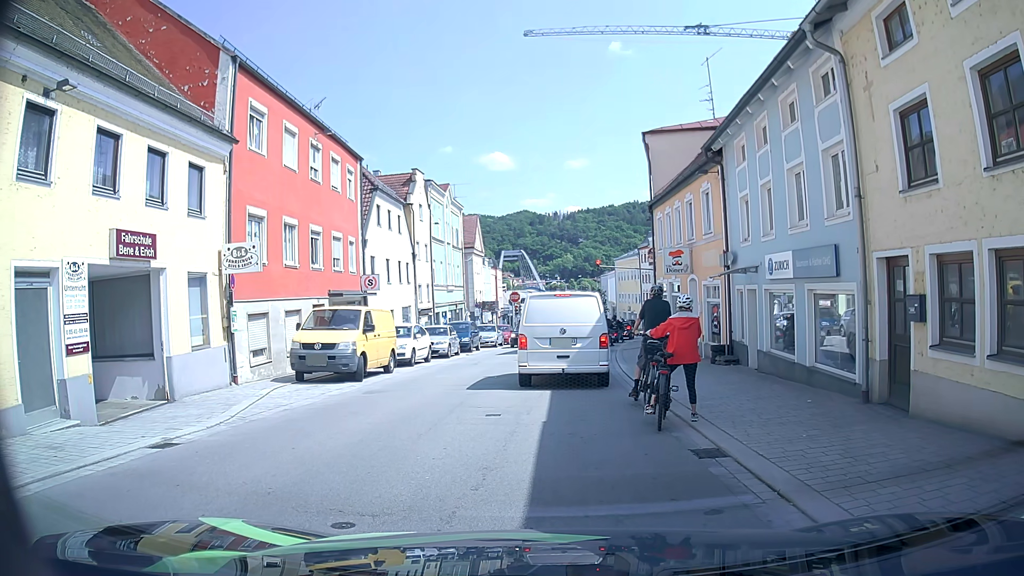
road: tertiary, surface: asphalt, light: Day
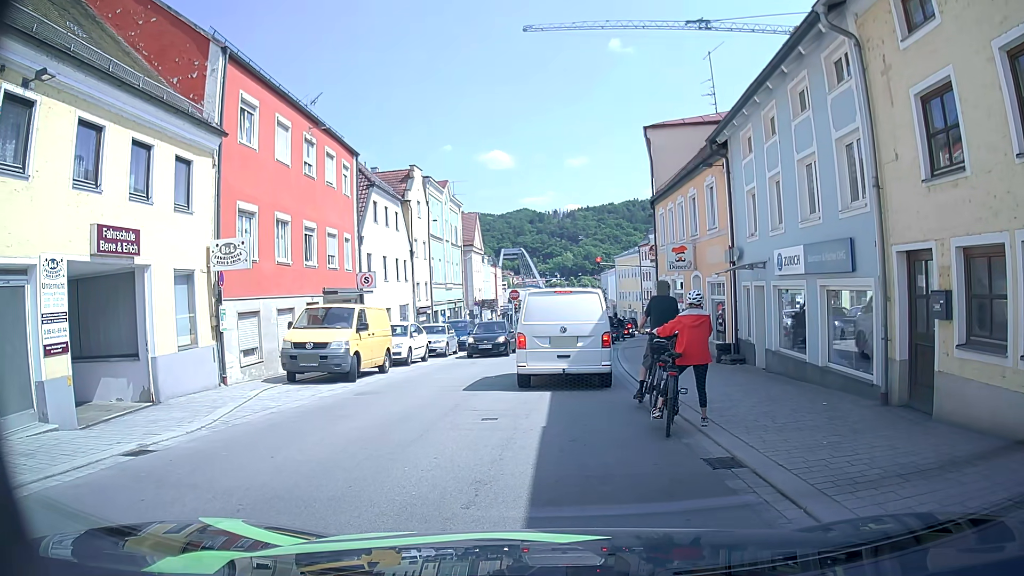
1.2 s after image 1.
(0.0, +0.6) m; 0°
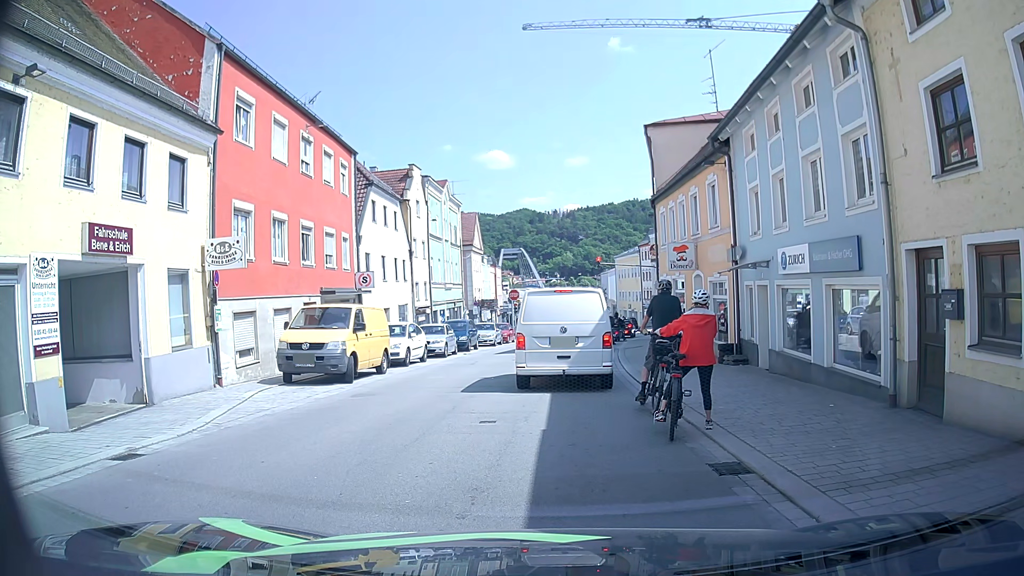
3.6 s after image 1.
(0.0, +0.3) m; 0°
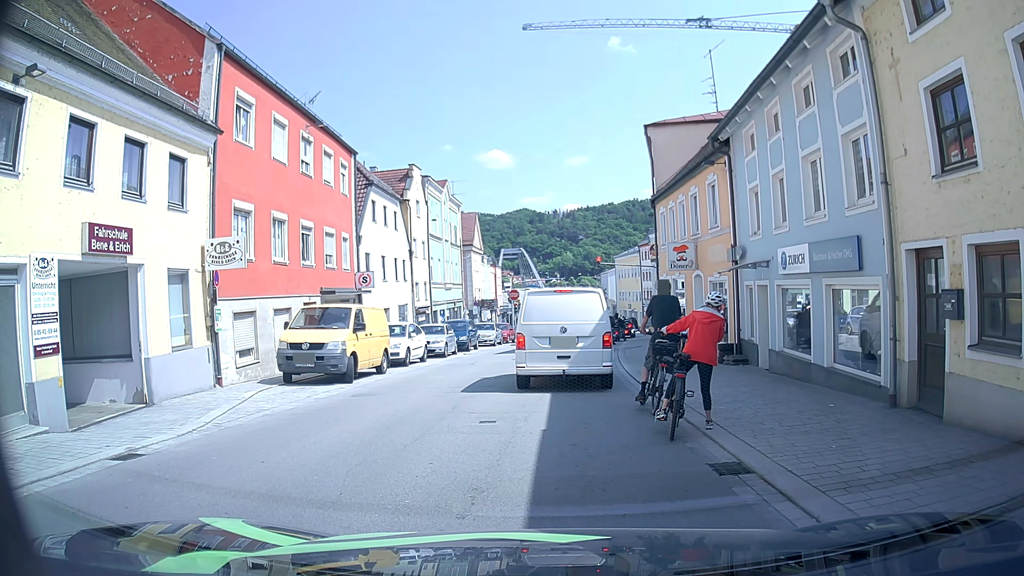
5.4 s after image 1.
(0.0, 0.0) m; 0°
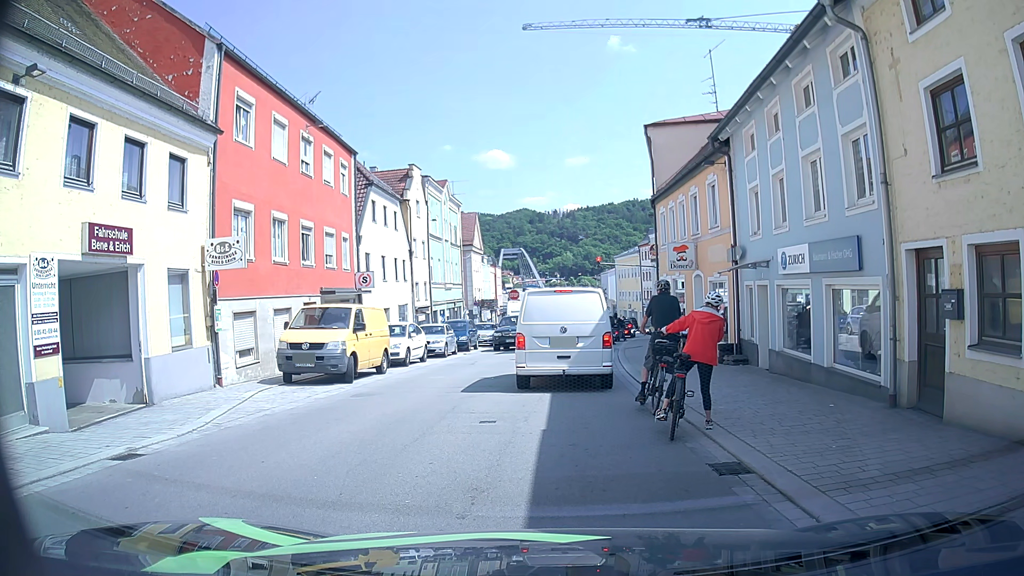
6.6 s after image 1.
(0.0, 0.0) m; 0°
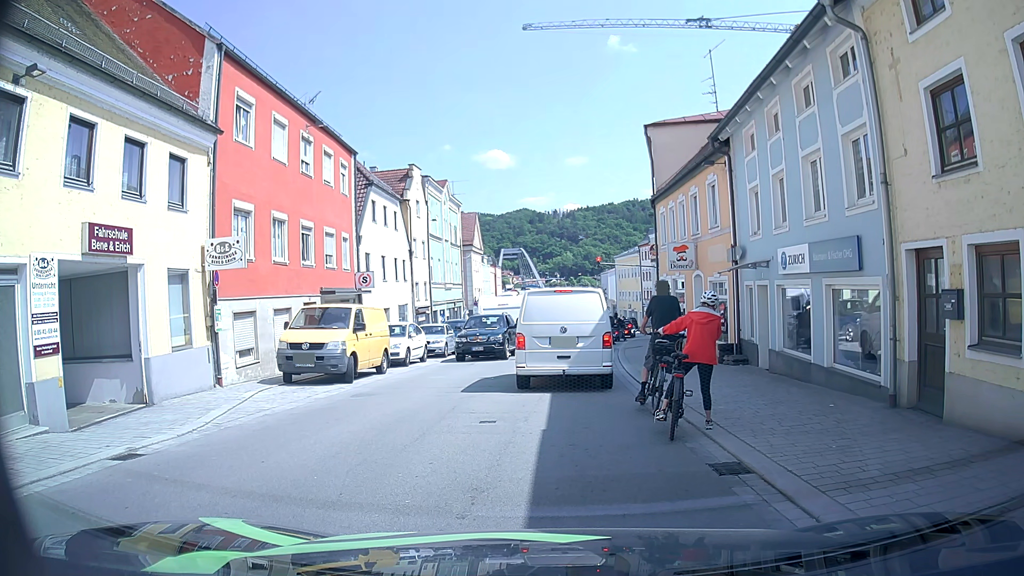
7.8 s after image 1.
(0.0, 0.0) m; 0°
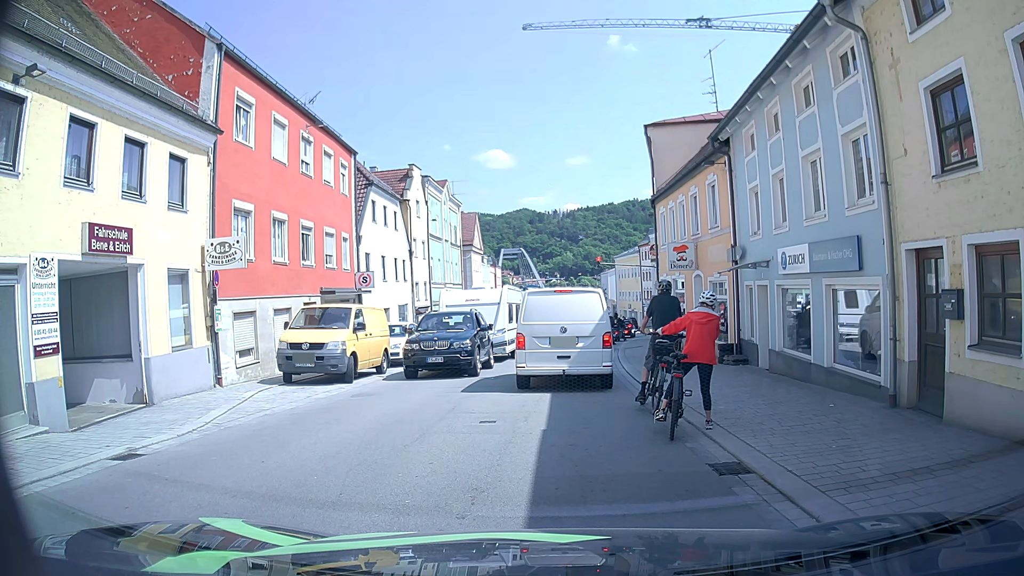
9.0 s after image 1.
(0.0, 0.0) m; 0°
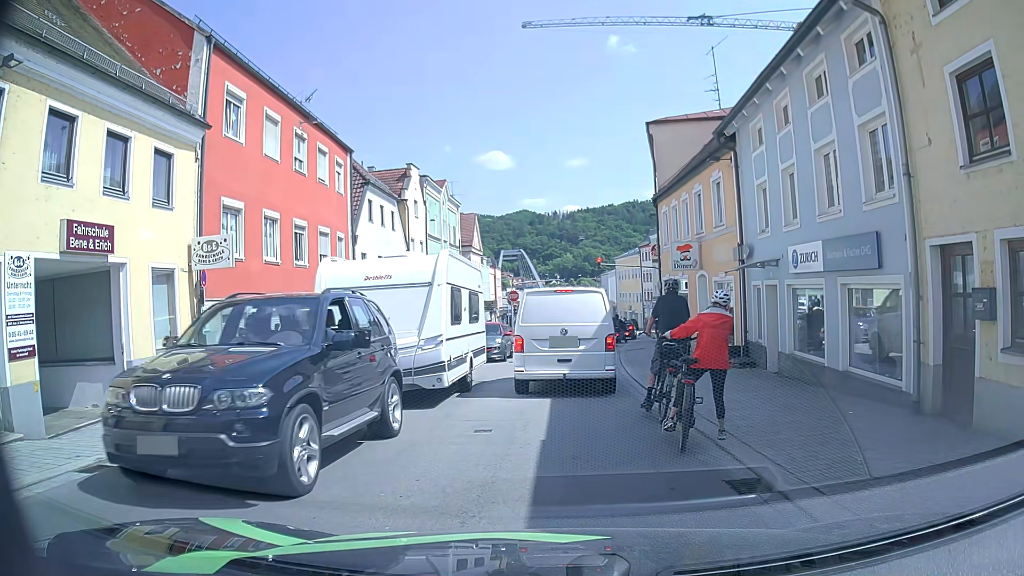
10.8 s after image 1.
(0.0, +0.6) m; 0°
